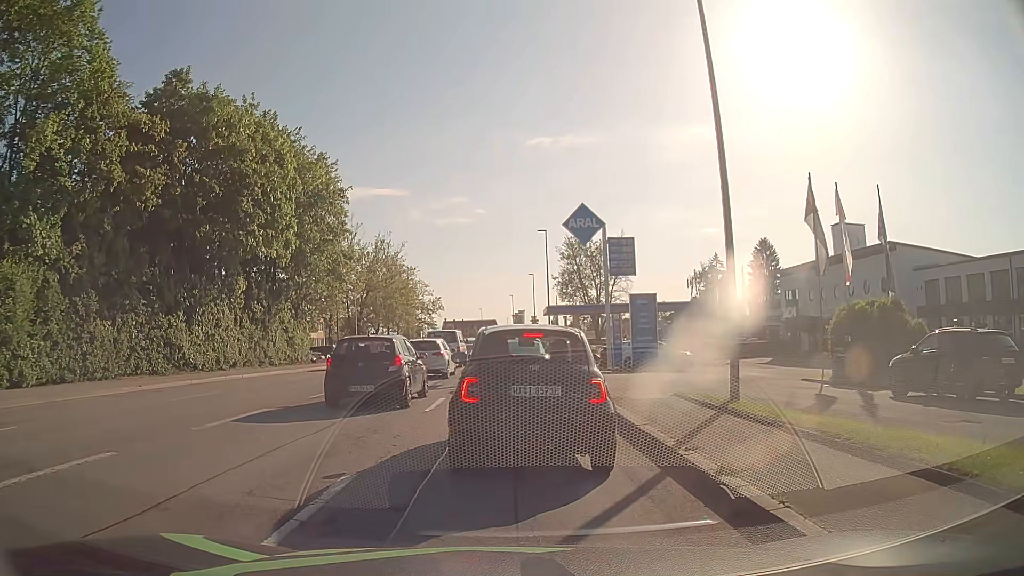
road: tertiary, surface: asphalt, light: Day
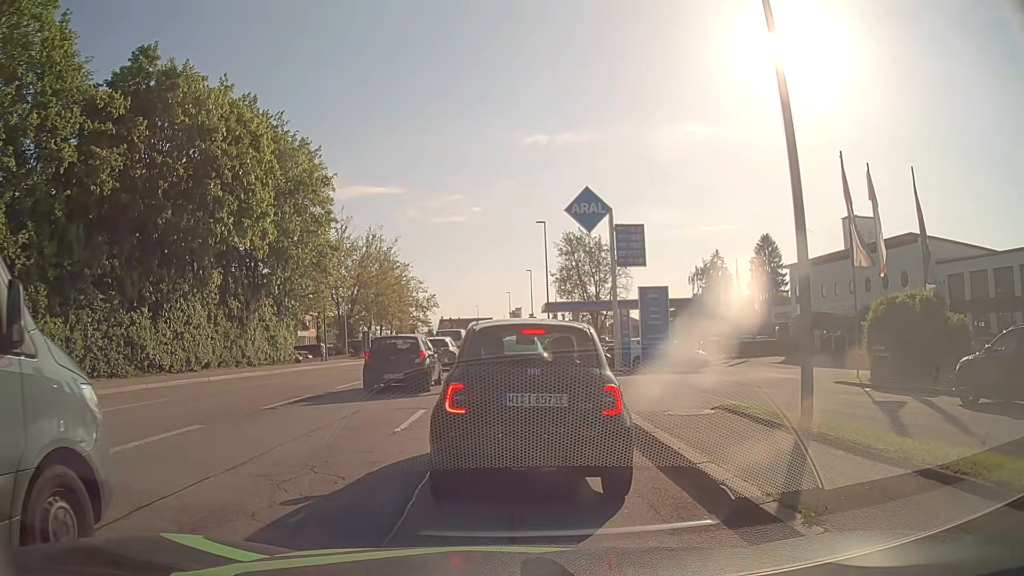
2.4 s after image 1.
(-0.1, +3.0) m; -2°
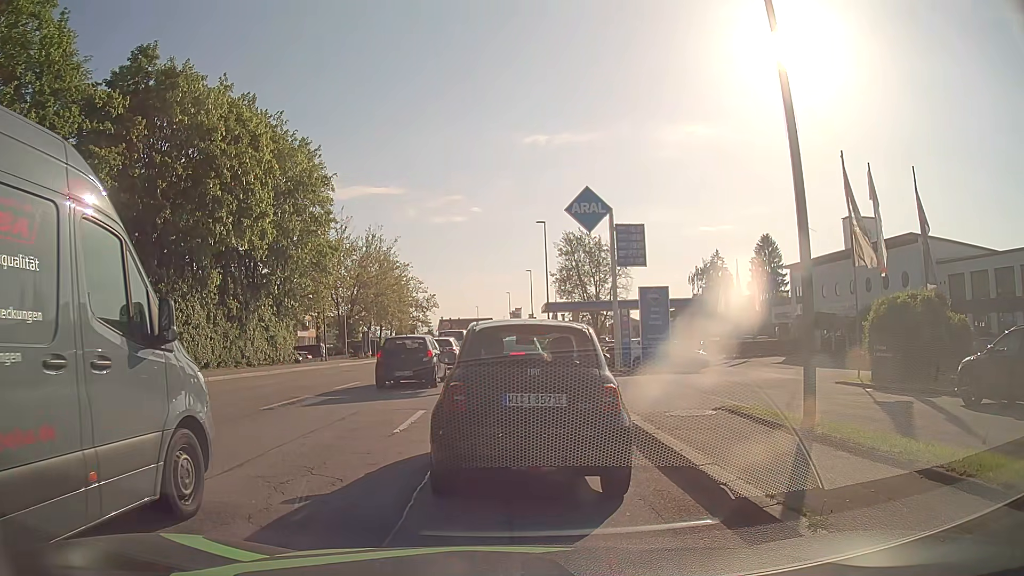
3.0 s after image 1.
(0.0, +0.1) m; 0°
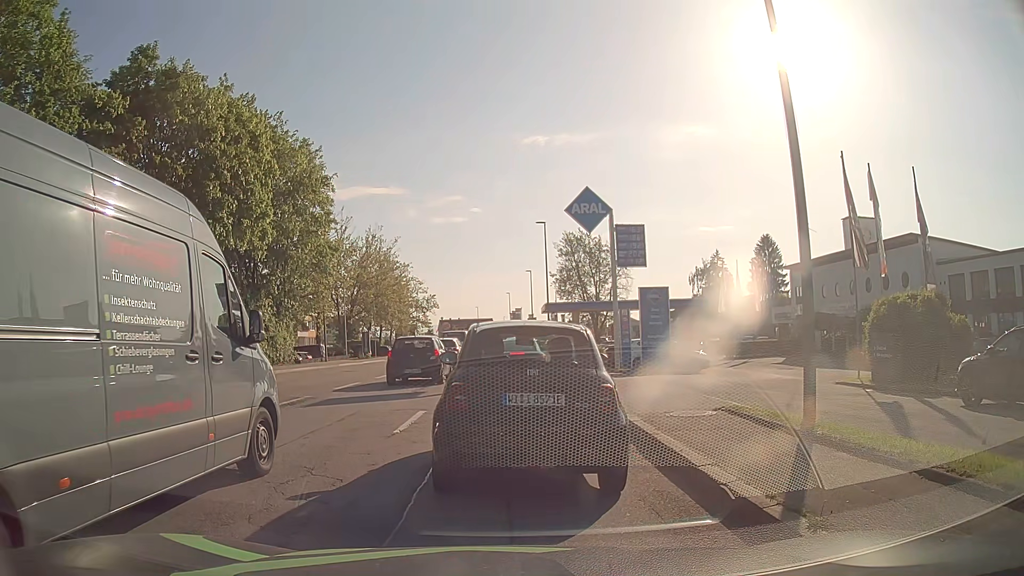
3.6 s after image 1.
(0.0, 0.0) m; 0°
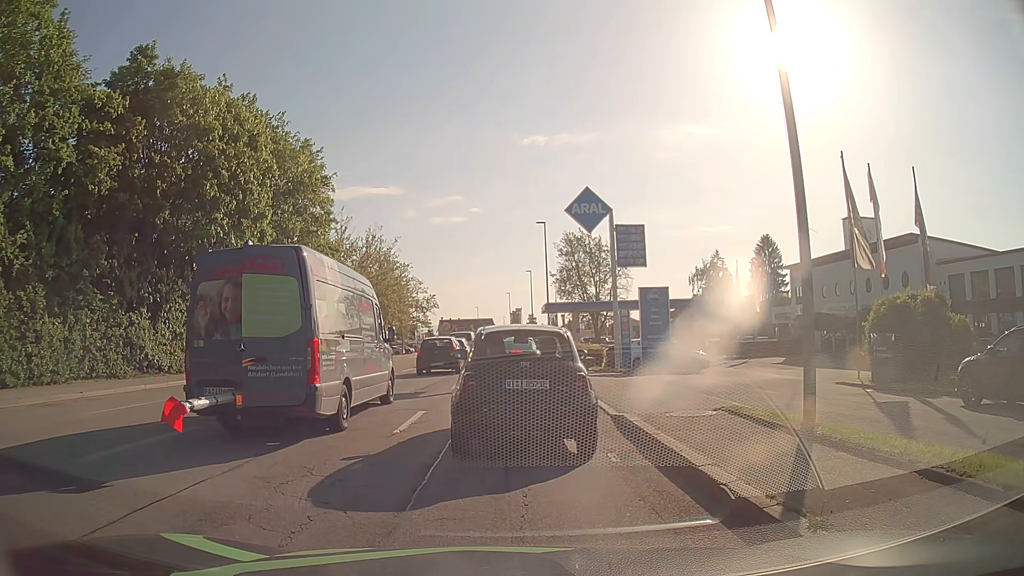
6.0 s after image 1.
(0.0, 0.0) m; 0°
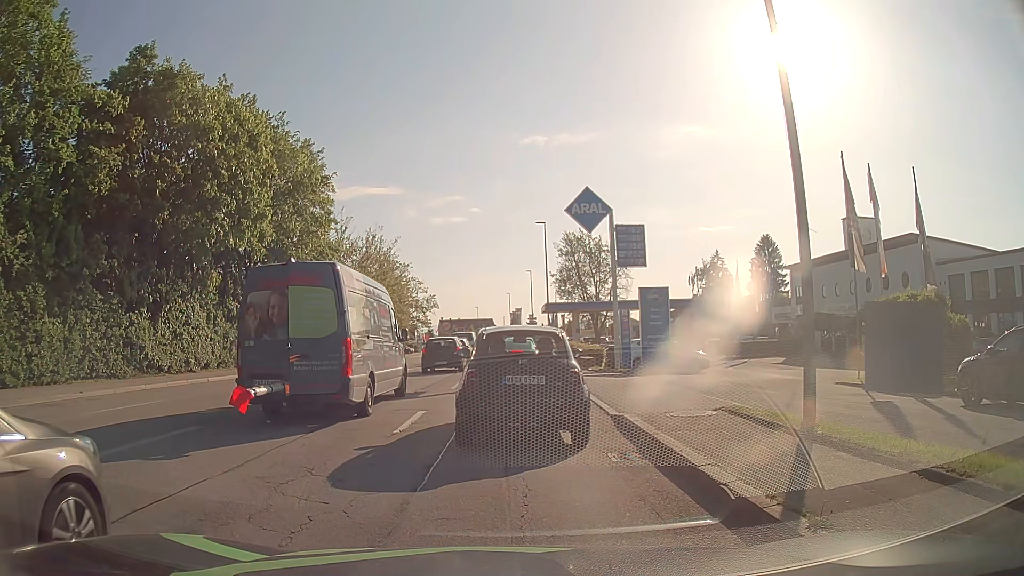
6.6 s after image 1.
(0.0, 0.0) m; 0°
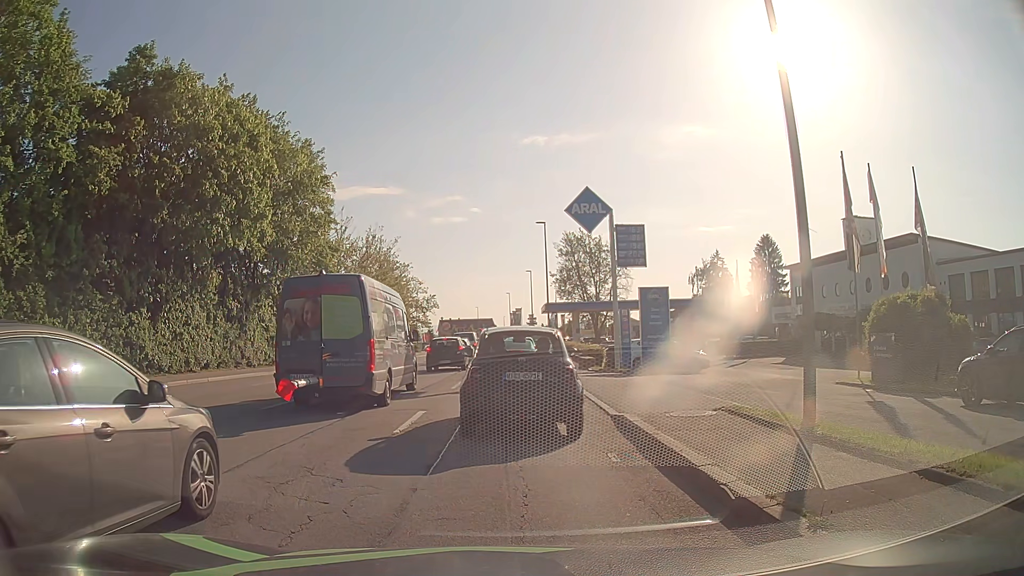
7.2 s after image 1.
(0.0, 0.0) m; 0°
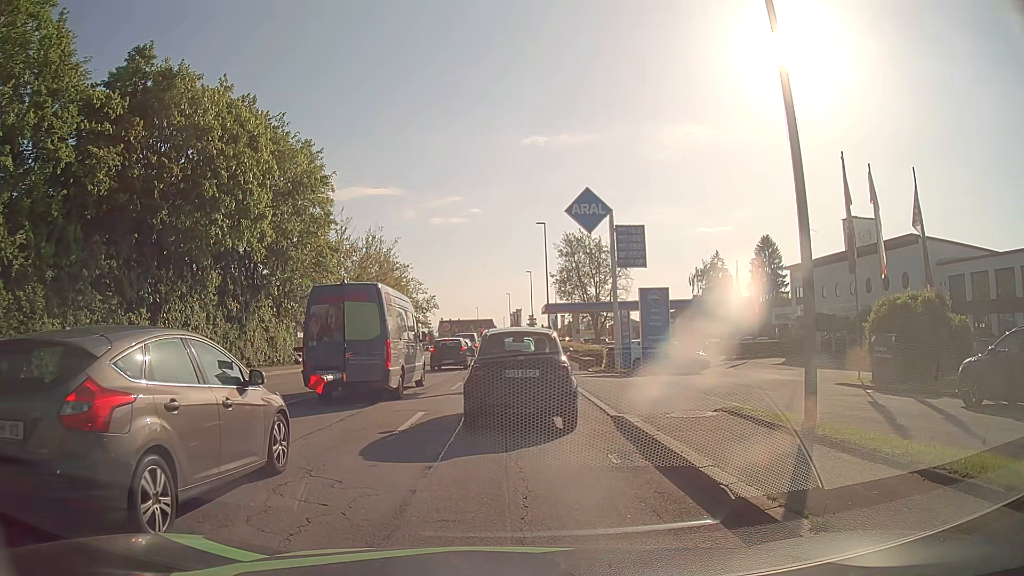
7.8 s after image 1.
(0.0, 0.0) m; 0°
